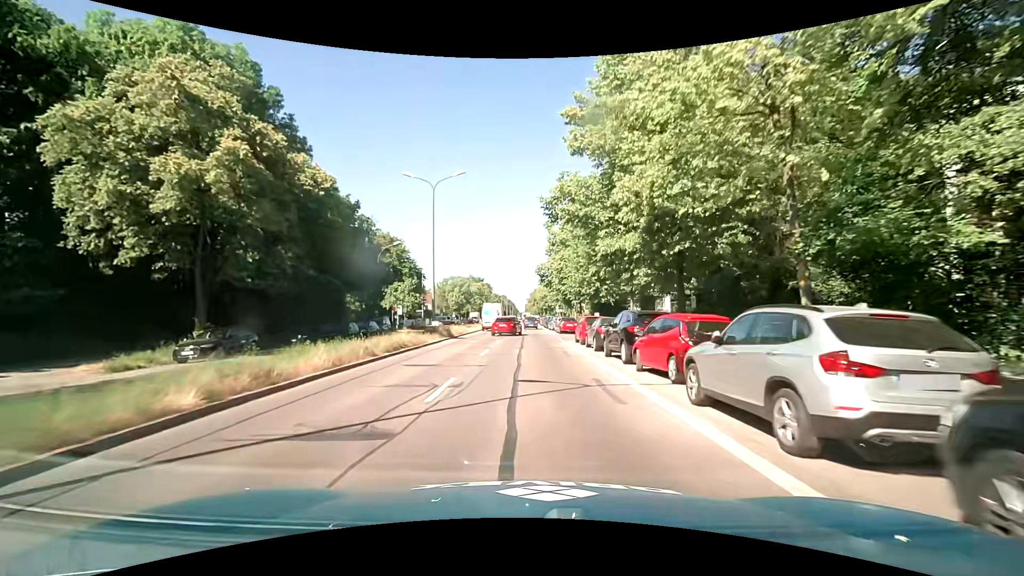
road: primary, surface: asphalt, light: Day
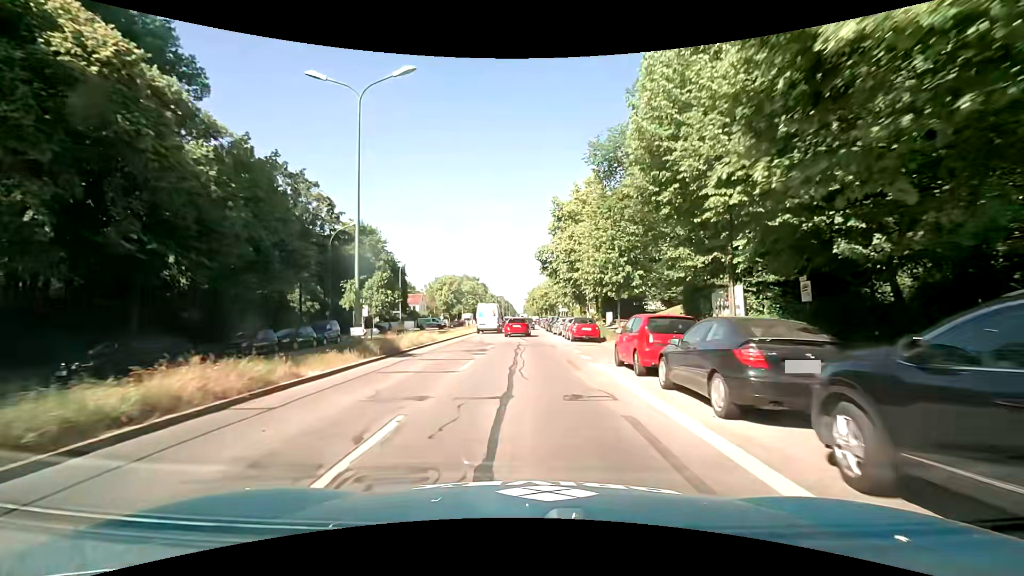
(-0.2, +13.4) m; -1°
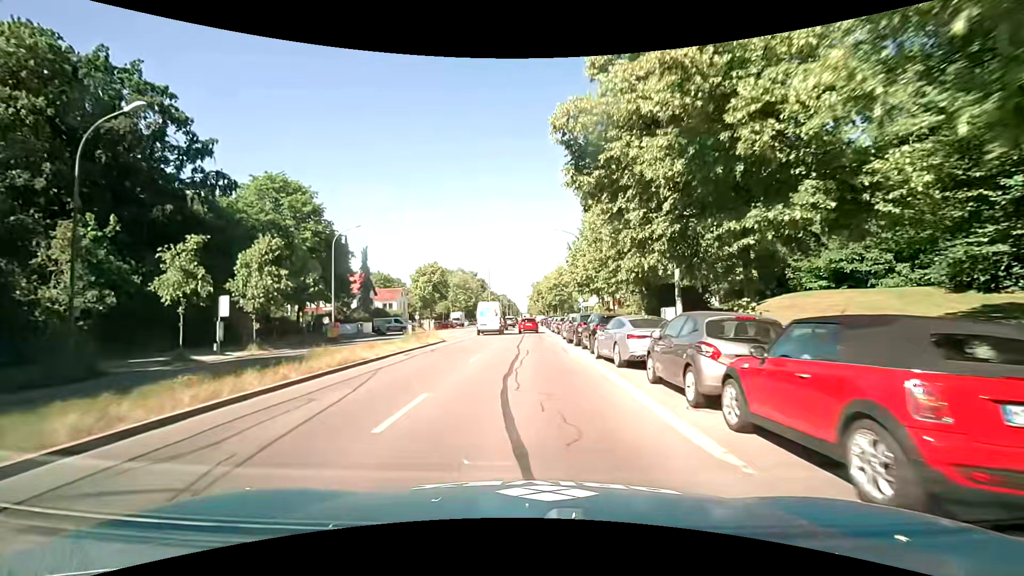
(0.0, +25.2) m; 0°
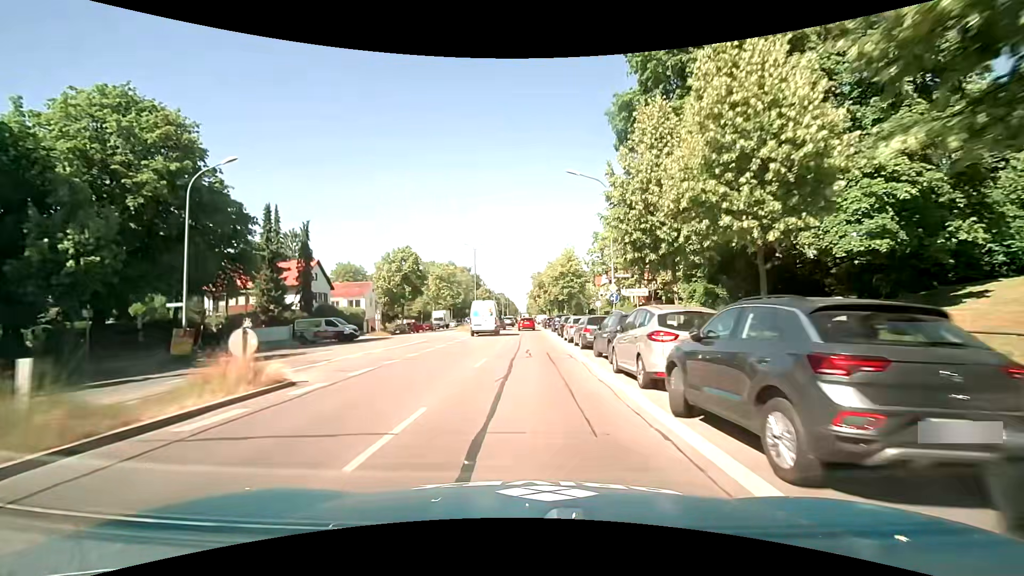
(0.0, +19.5) m; 0°
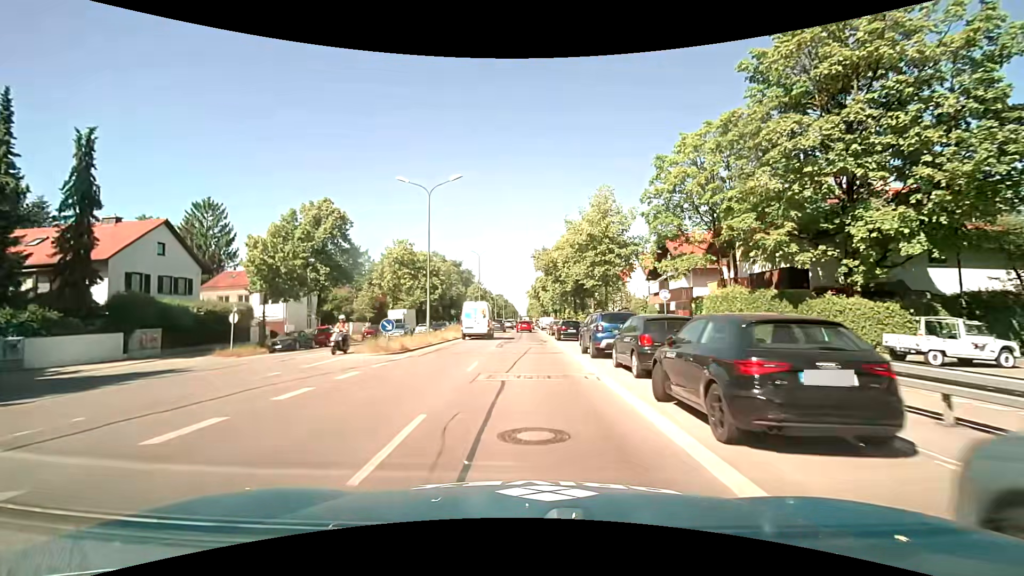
(+0.1, +27.7) m; 0°
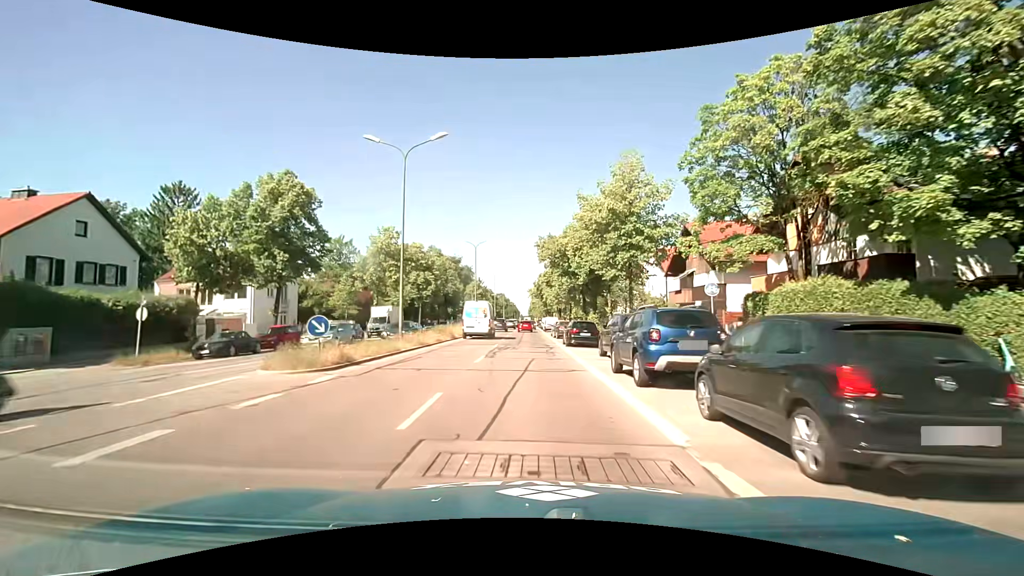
(0.0, +7.1) m; -1°
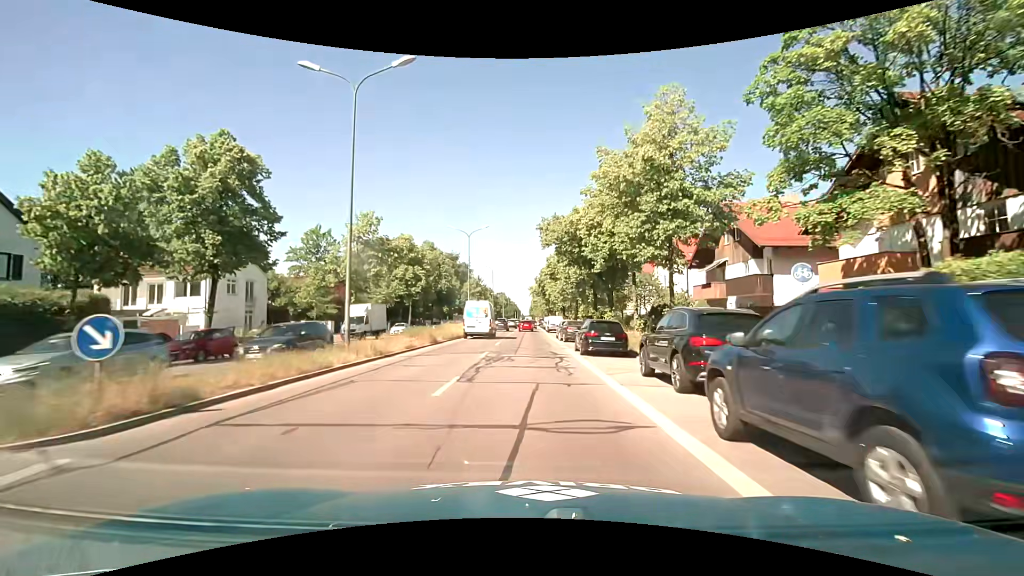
(0.0, +7.2) m; 0°
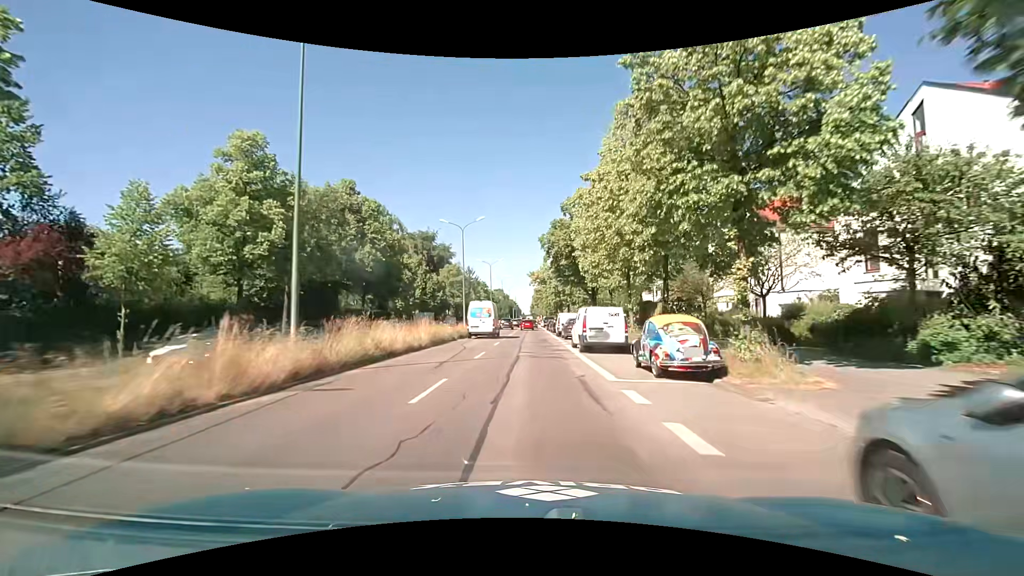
(+0.5, +37.0) m; +1°
(0, +10) (0, +20) (0, +30) (0, +40) (0, +50) (0, +60) (0, +70) (0, +80) (0, +90) (0, +100) m
